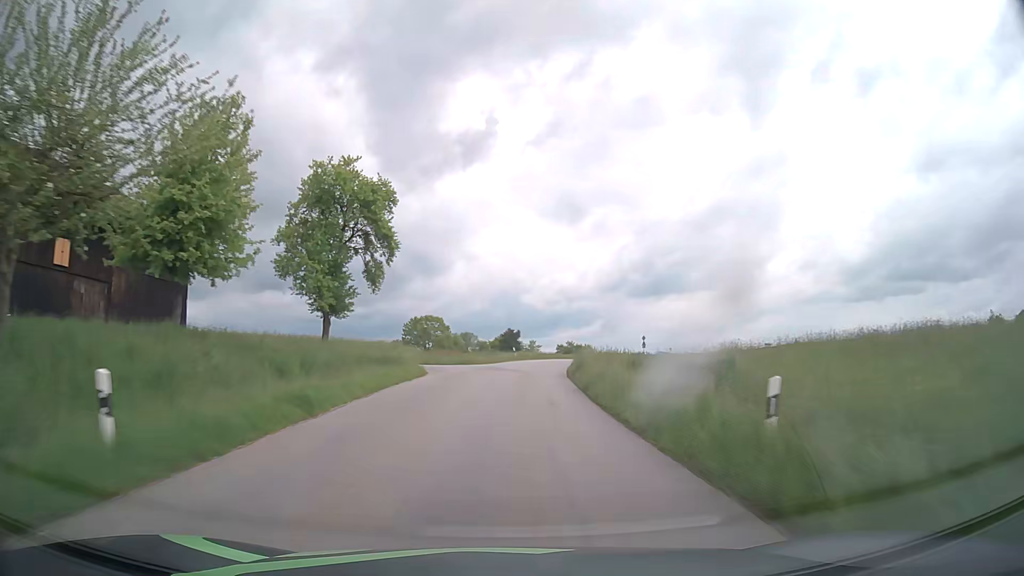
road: tertiary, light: Day
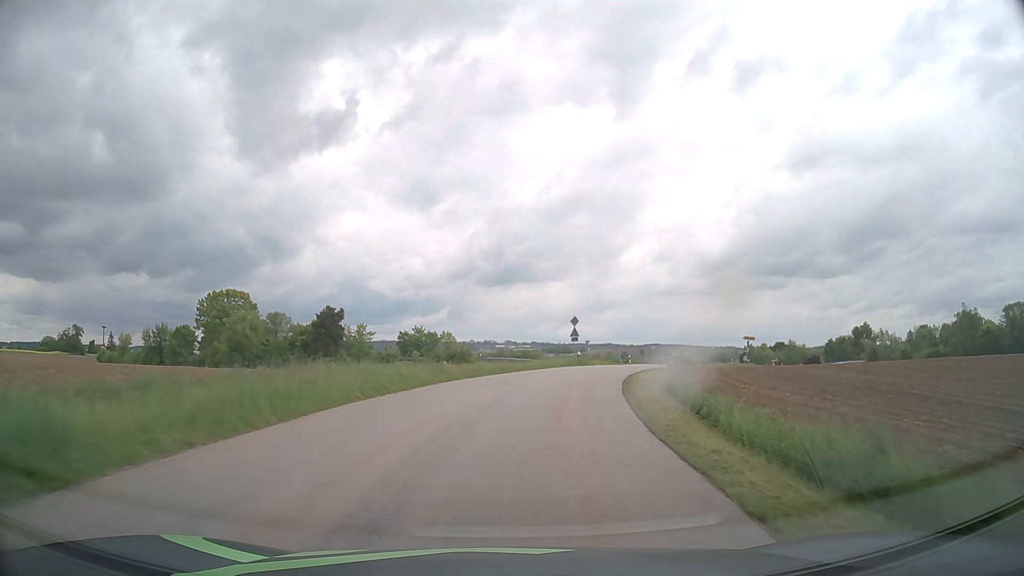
(+4.3, +53.8) m; +13°
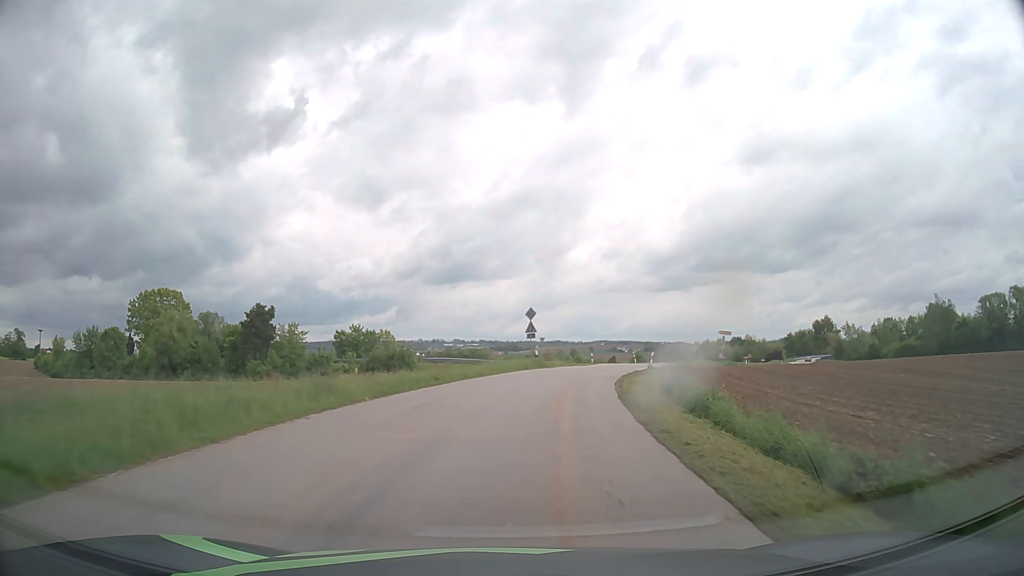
(+0.4, +9.2) m; +4°
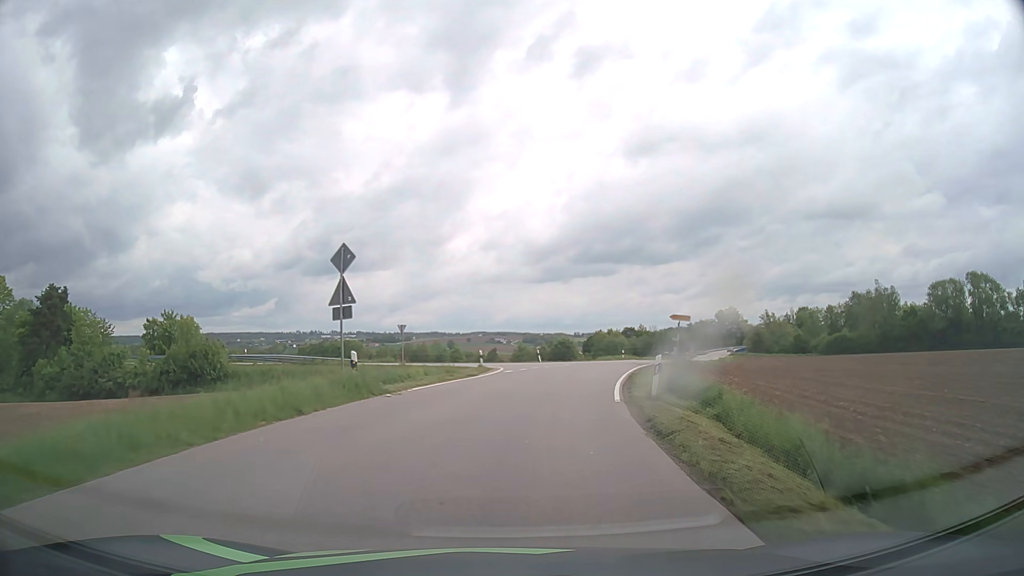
(+2.4, +25.0) m; +10°
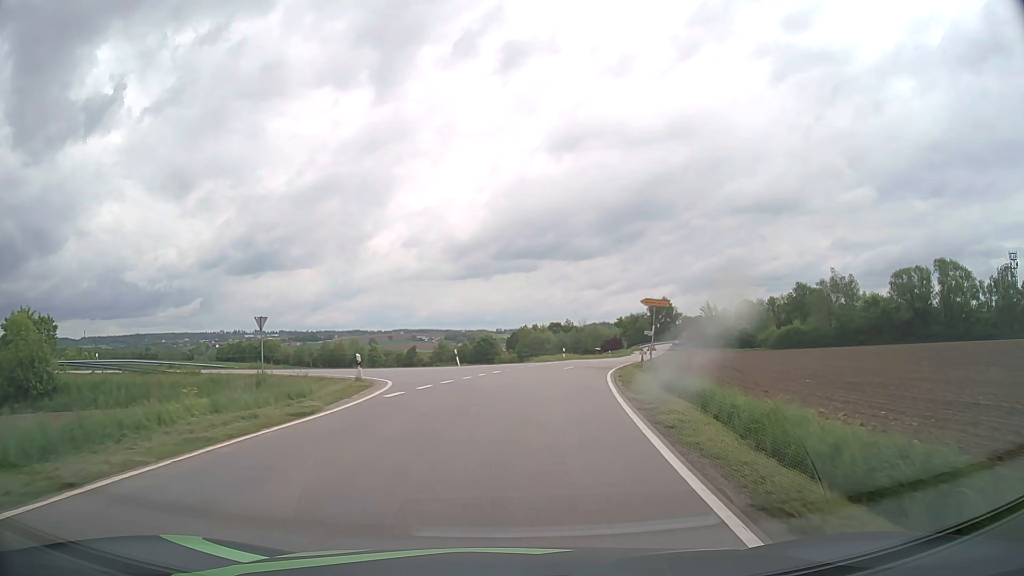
(+0.8, +14.3) m; +7°
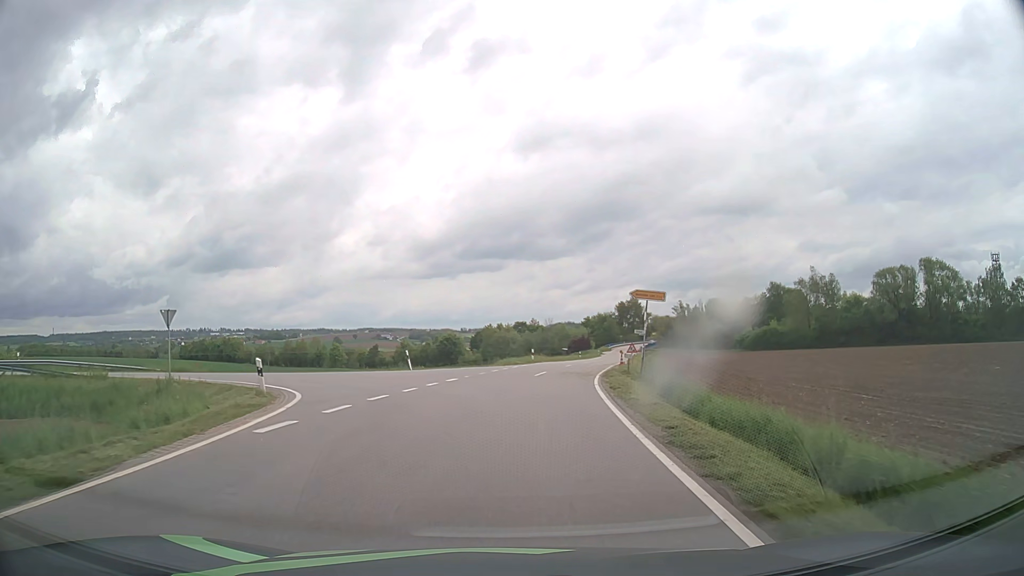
(+0.2, +6.3) m; +3°
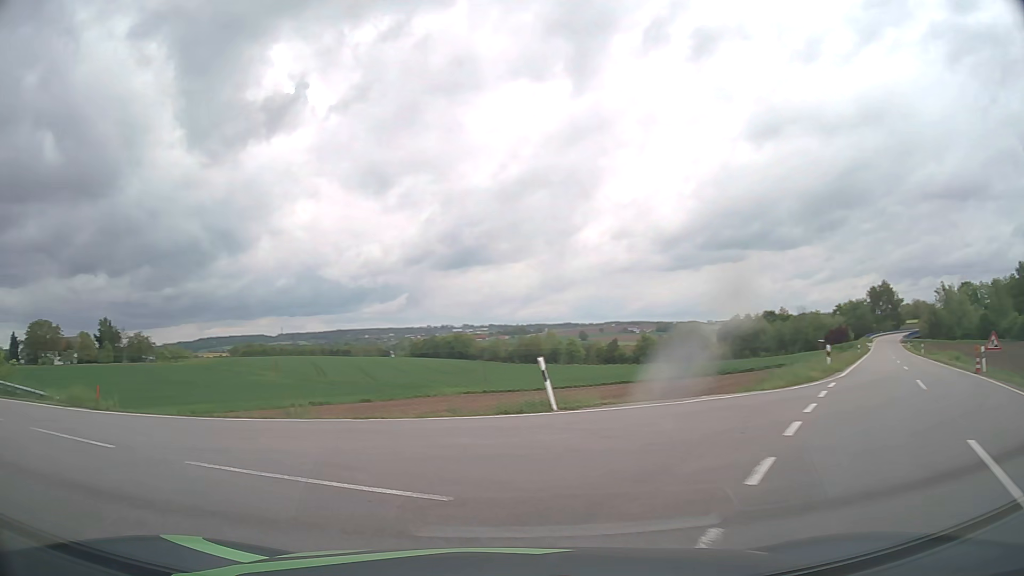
(-0.4, +23.2) m; -20°
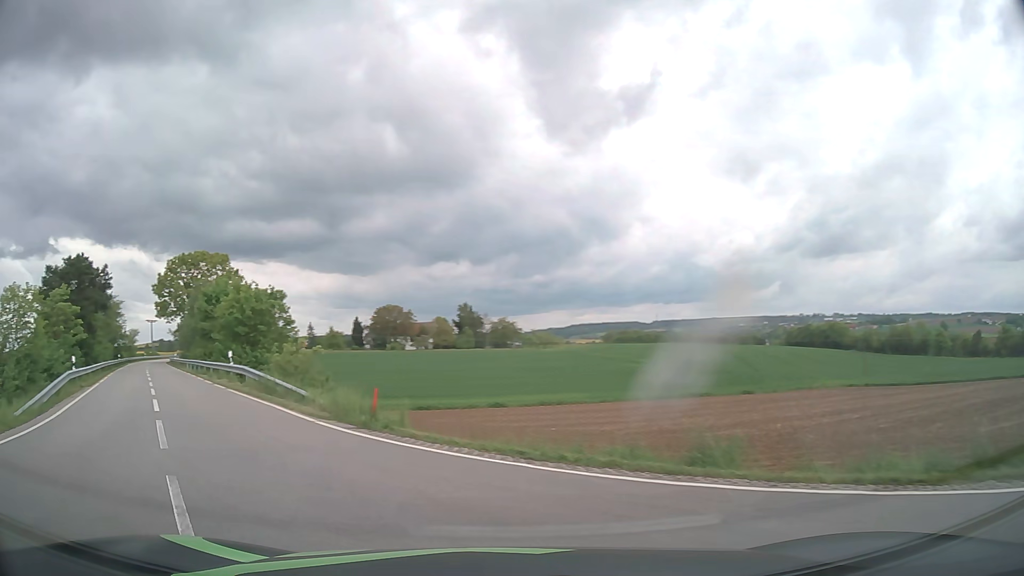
(-2.0, +7.0) m; -32°
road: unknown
(-3, +9) (-8, +18) (-14, +26) (-19, +35) (-25, +43) (-30, +52) (-35, +60) (-40, +69) (-46, +77) (-51, +86) m
